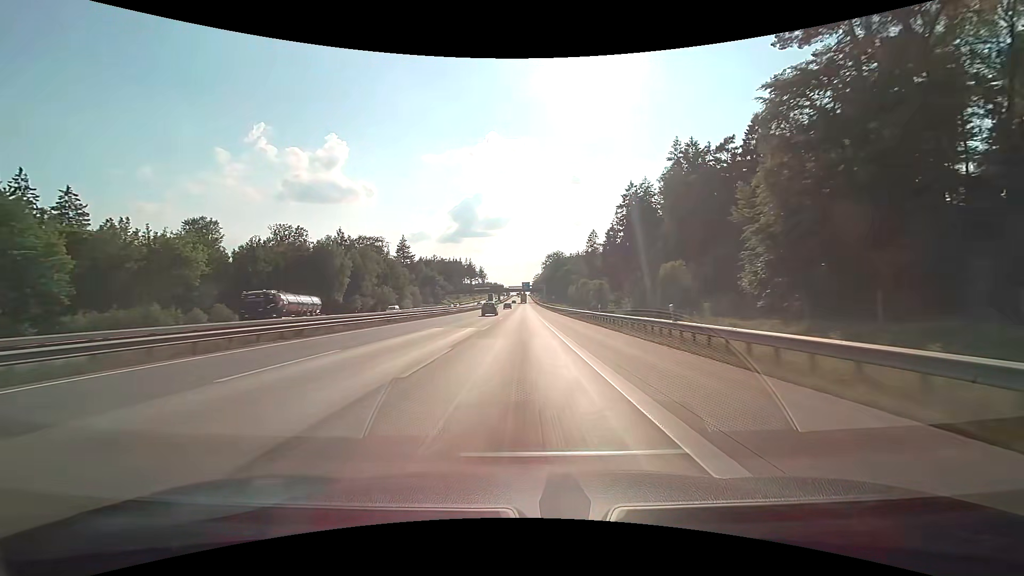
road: motorway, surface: concrete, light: Day
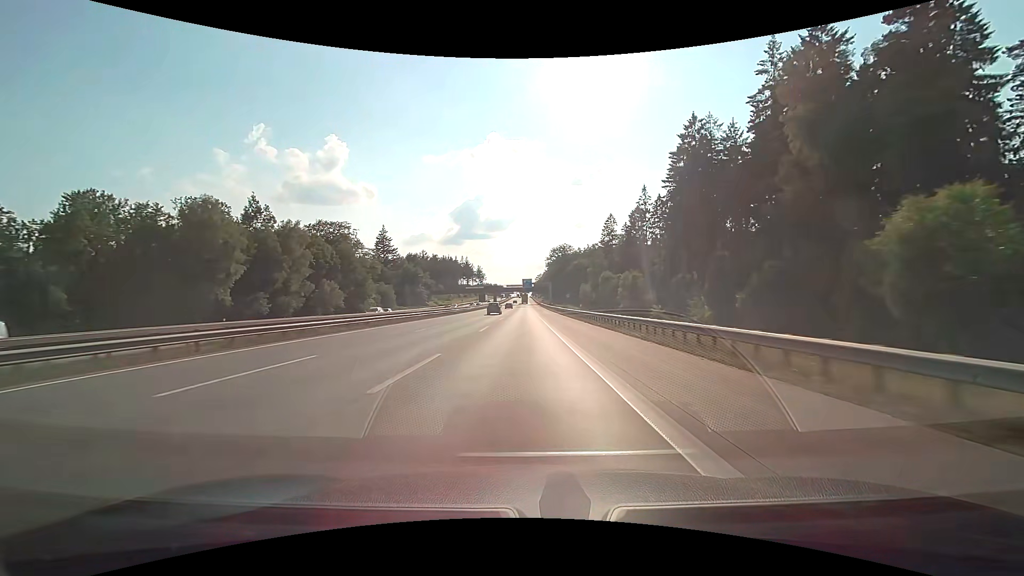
(-0.1, +37.9) m; 0°
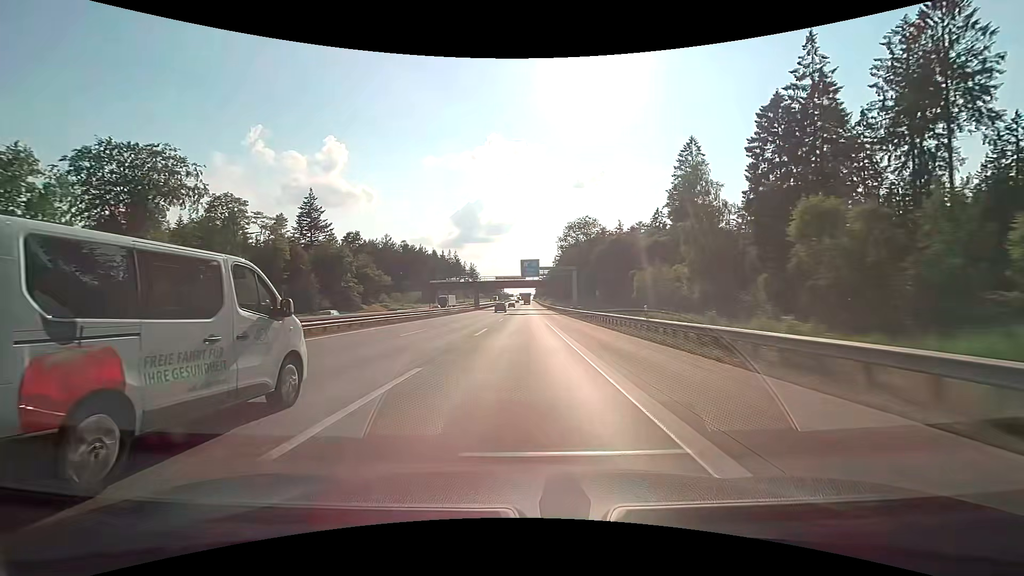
(-0.1, +75.9) m; 0°
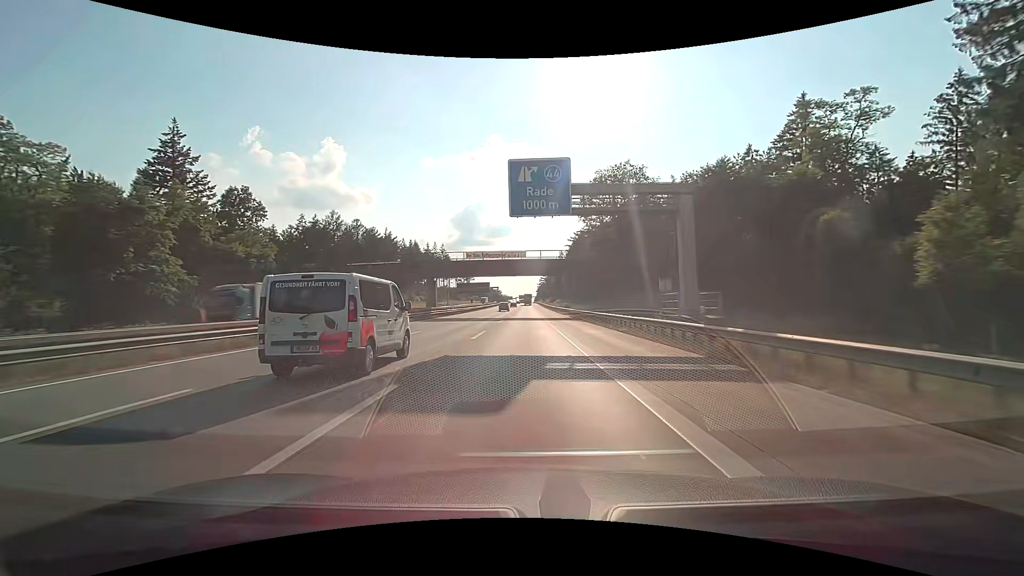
(0.0, +57.0) m; 0°
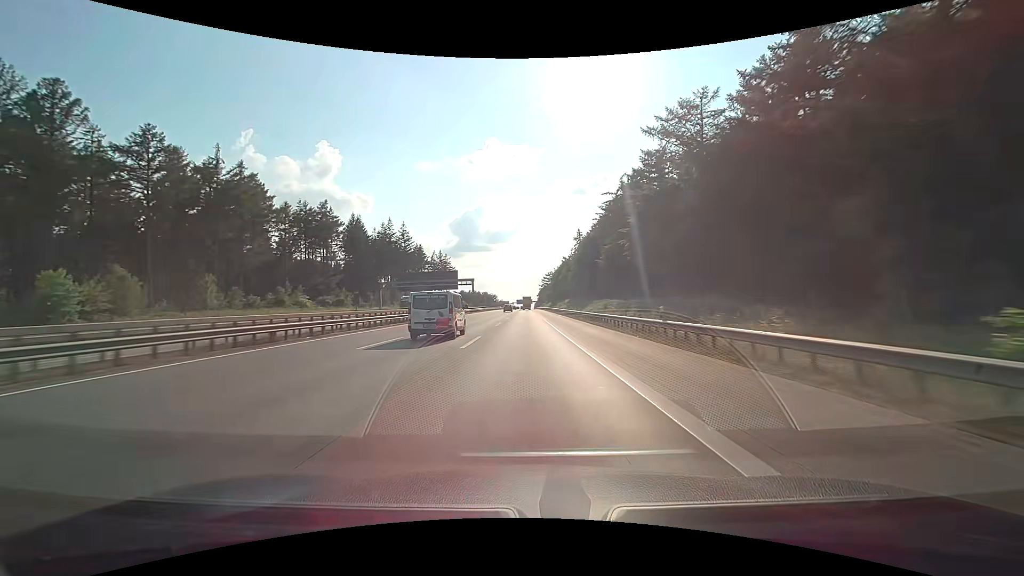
(+0.1, +94.9) m; 0°
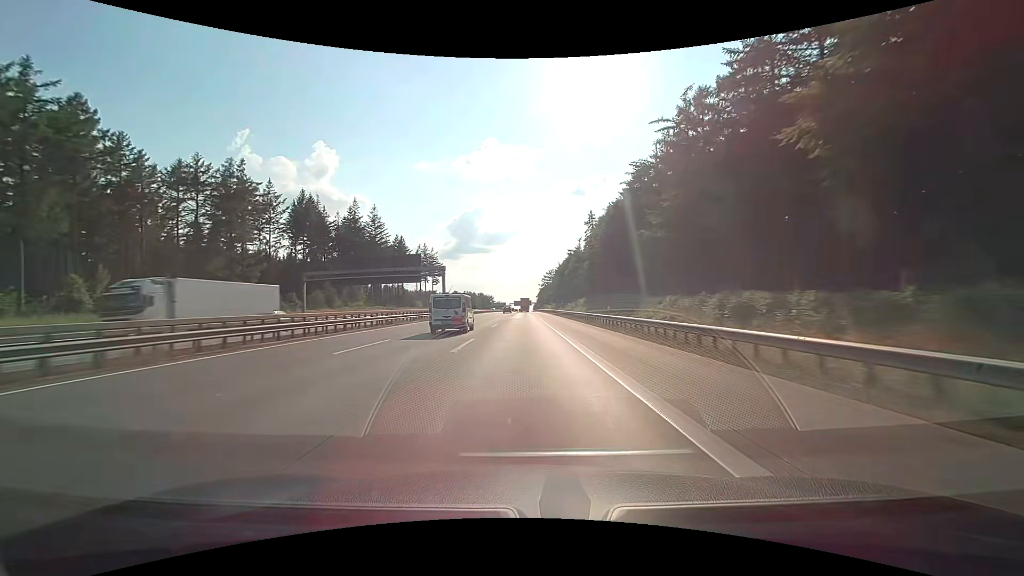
(0.0, +37.9) m; 0°
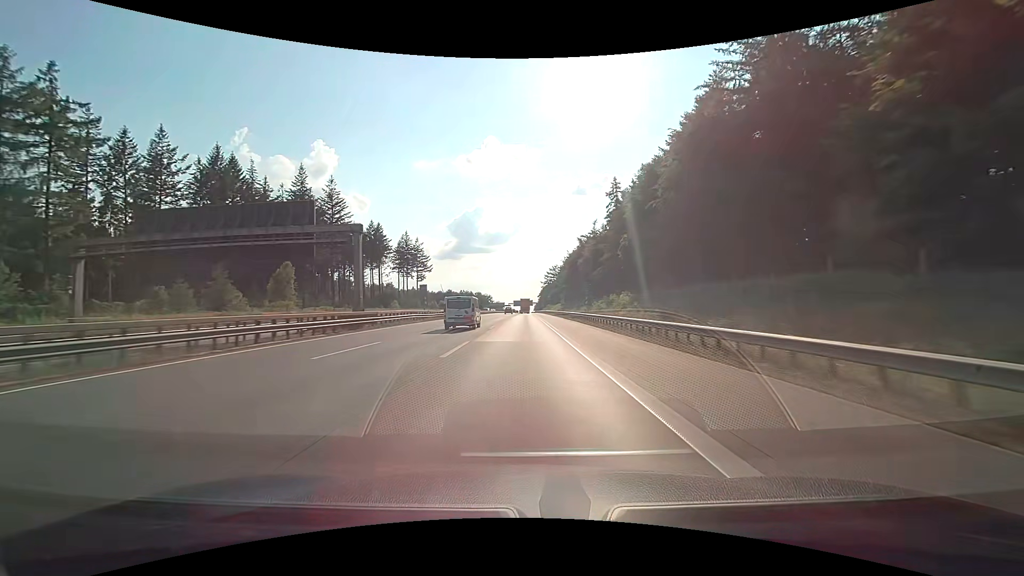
(0.0, +37.9) m; 0°
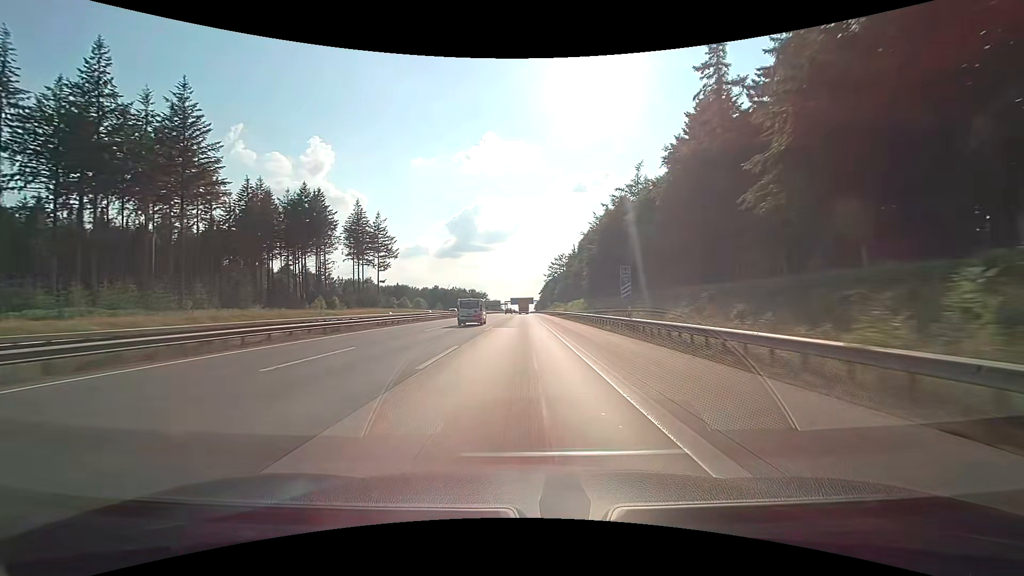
(0.0, +56.9) m; 0°
(0, +10) (0, +20) (0, +30) (0, +40) (0, +50) (0, +60) (0, +70) (0, +80) (0, +90) (0, +100) m
